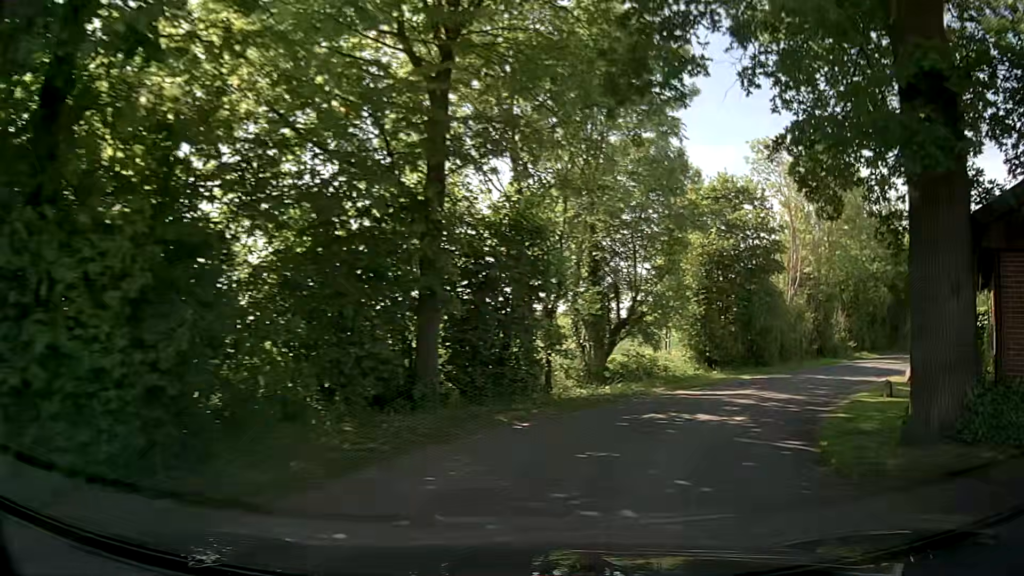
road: unclassified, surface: asphalt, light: Day
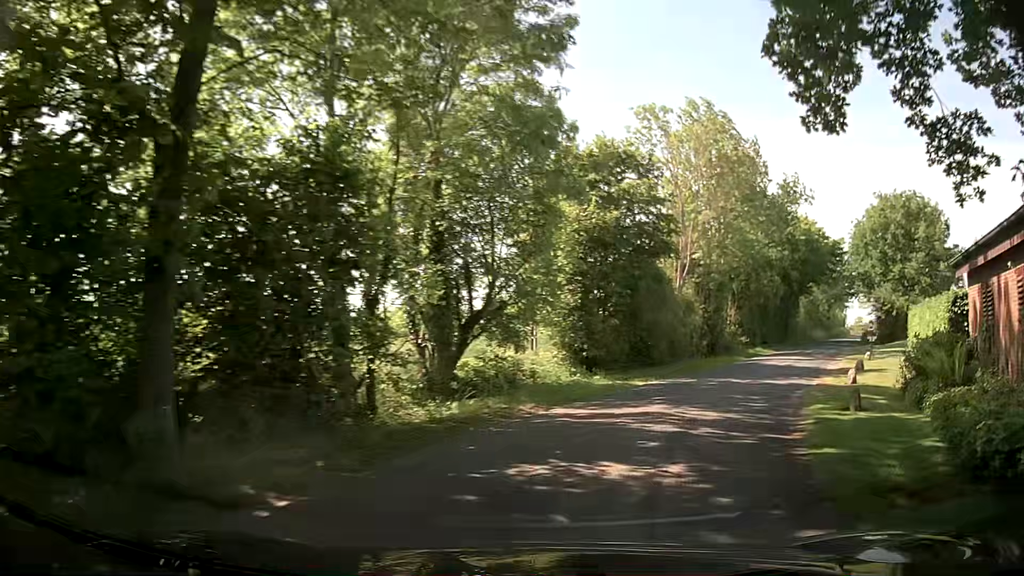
(+0.5, +5.1) m; +12°
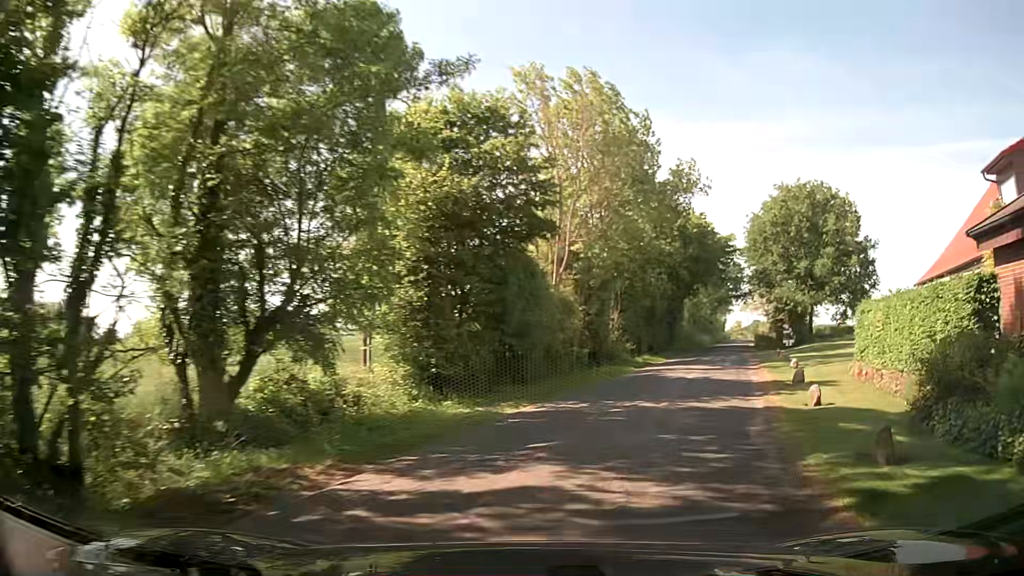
(+0.5, +5.5) m; +10°
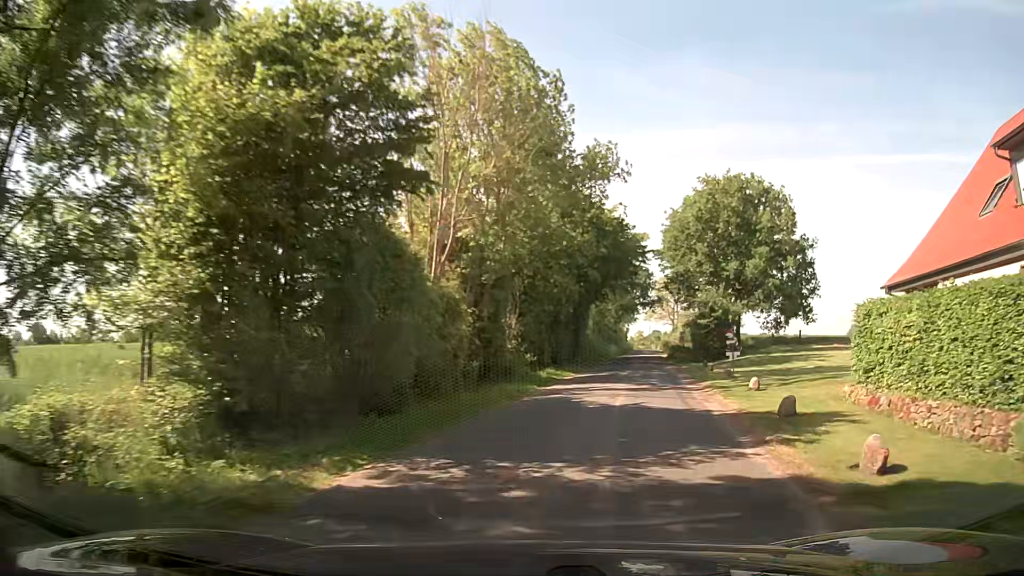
(+0.4, +6.0) m; +10°
